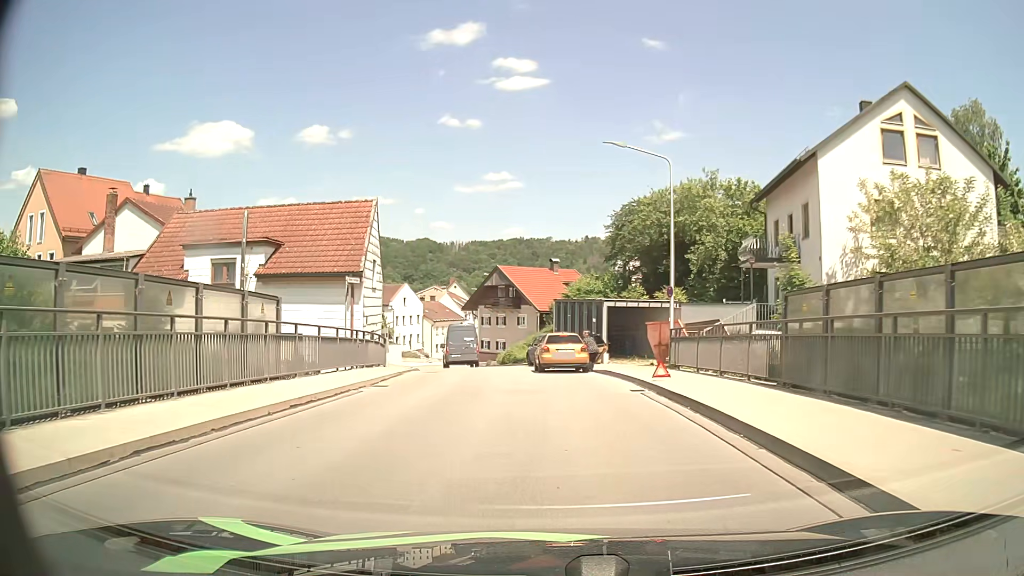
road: tertiary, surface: asphalt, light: Day
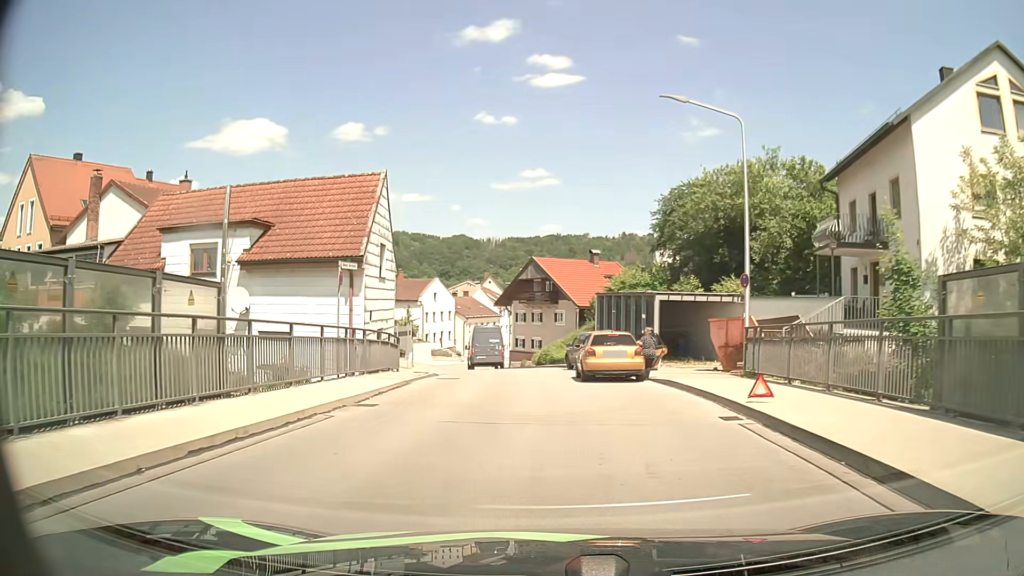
(-0.2, +4.7) m; -3°
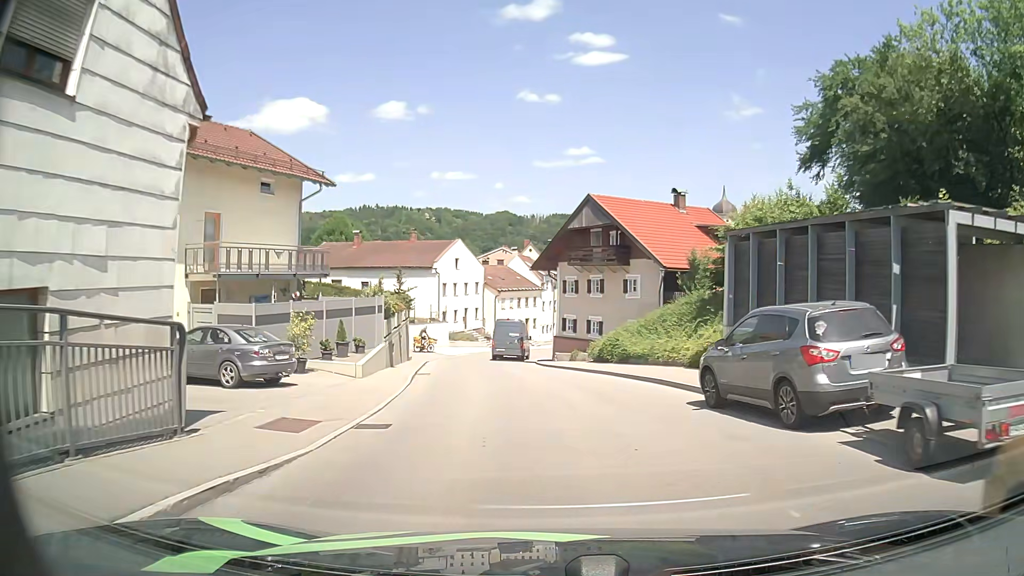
(-1.0, +18.7) m; -5°
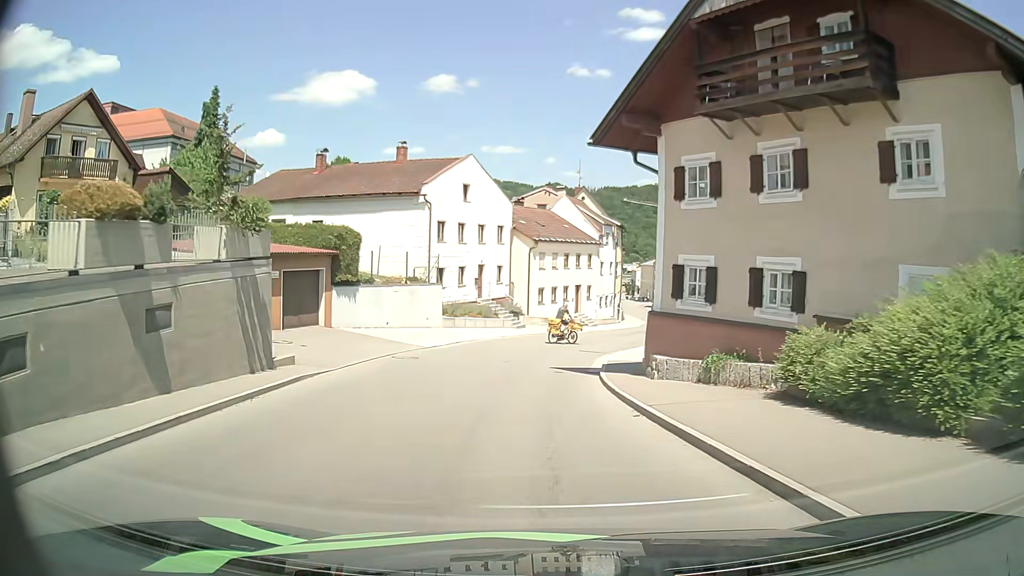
(-0.4, +23.8) m; -4°
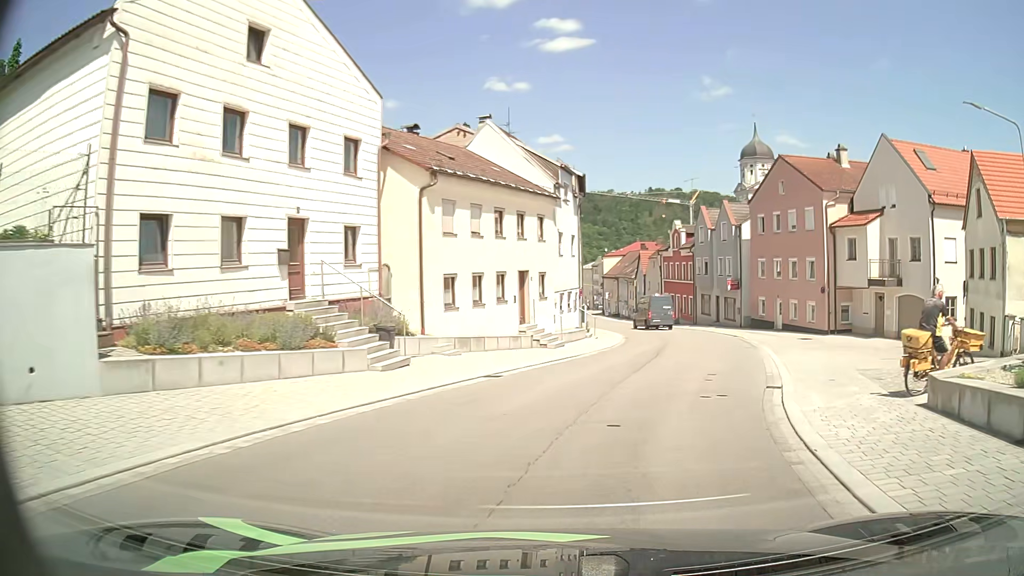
(-0.1, +23.9) m; +5°
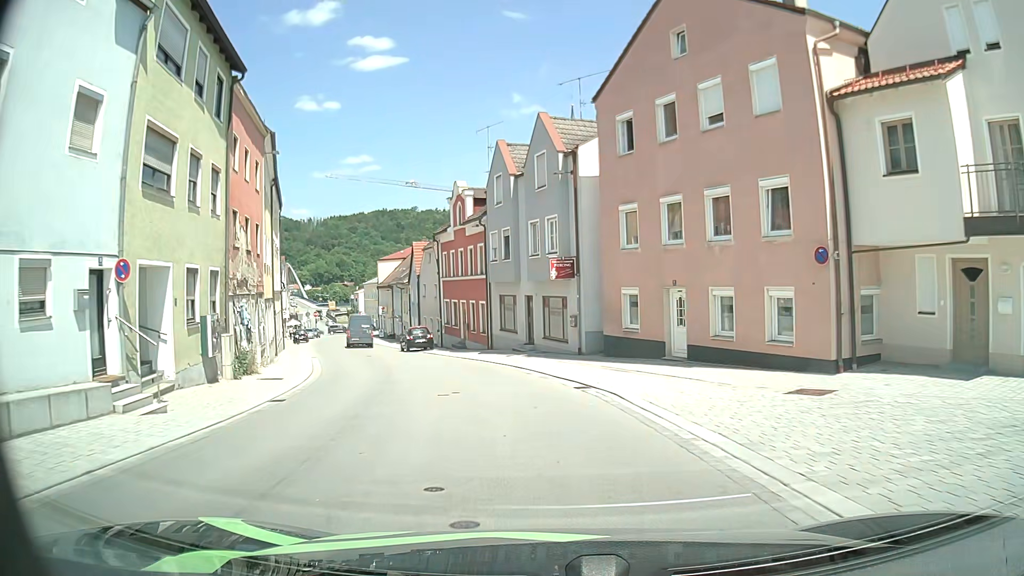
(+5.7, +24.6) m; +17°
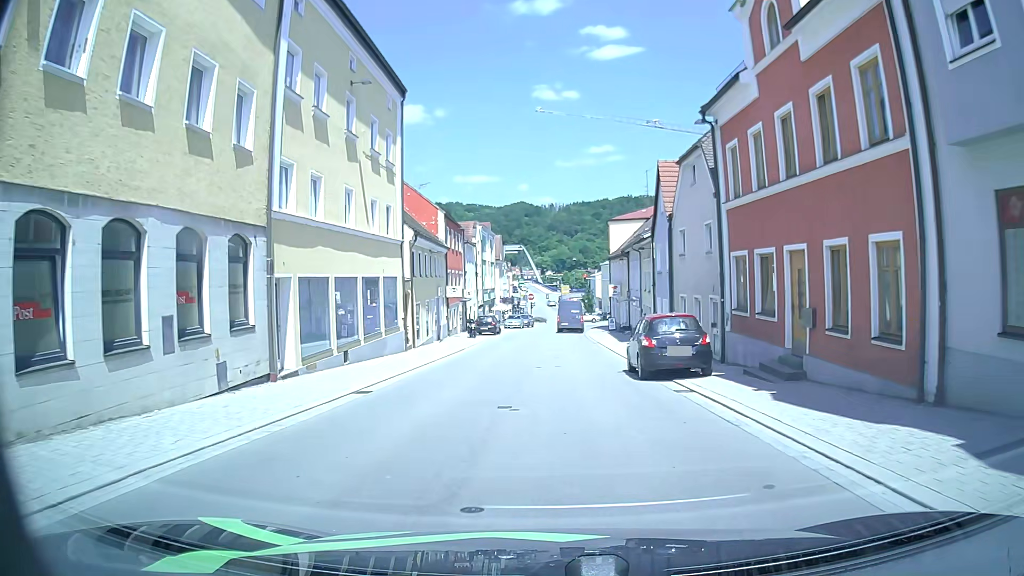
(-4.3, +25.0) m; -22°
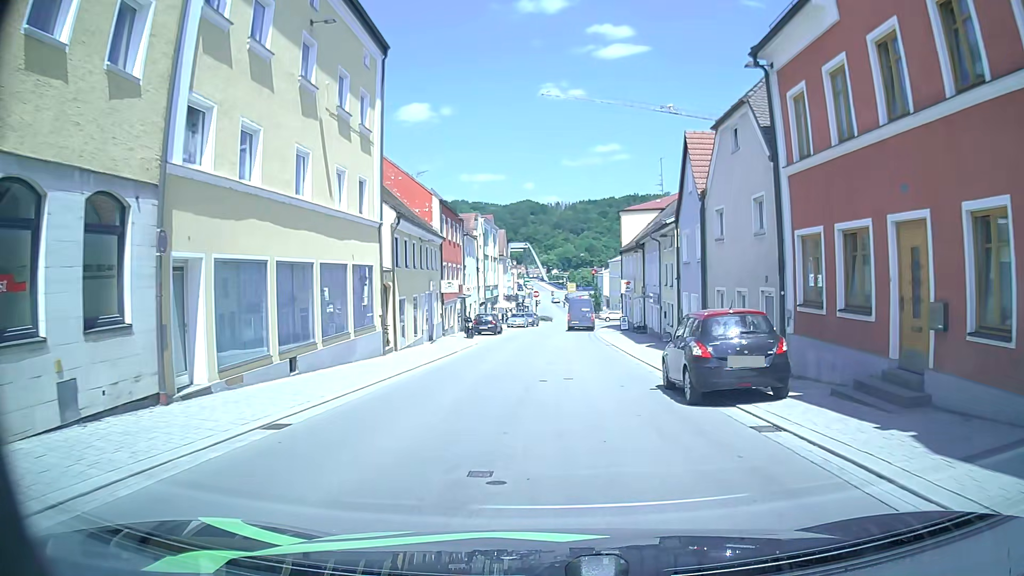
(+0.1, +4.7) m; -1°
